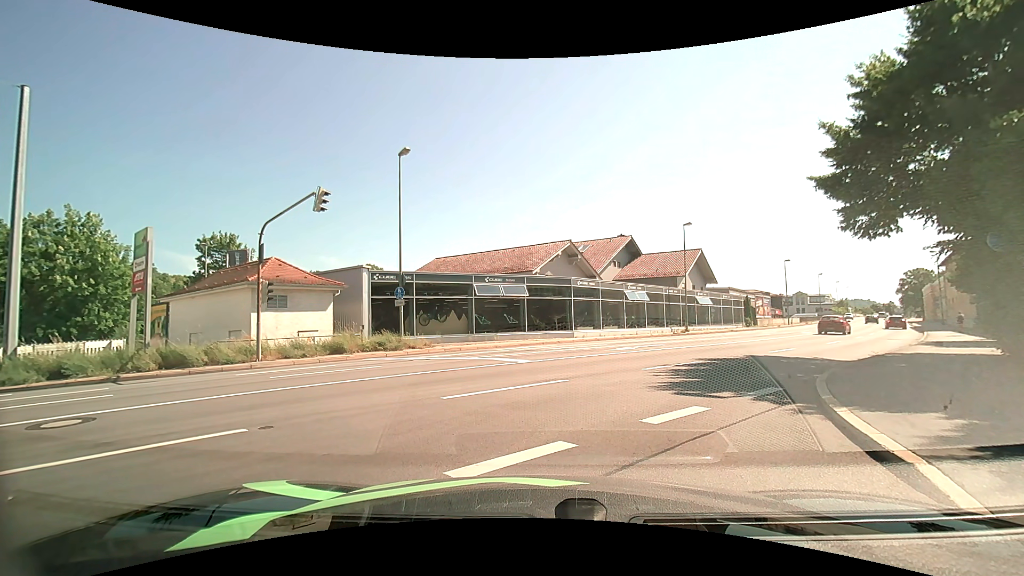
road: tertiary_link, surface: asphalt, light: Day
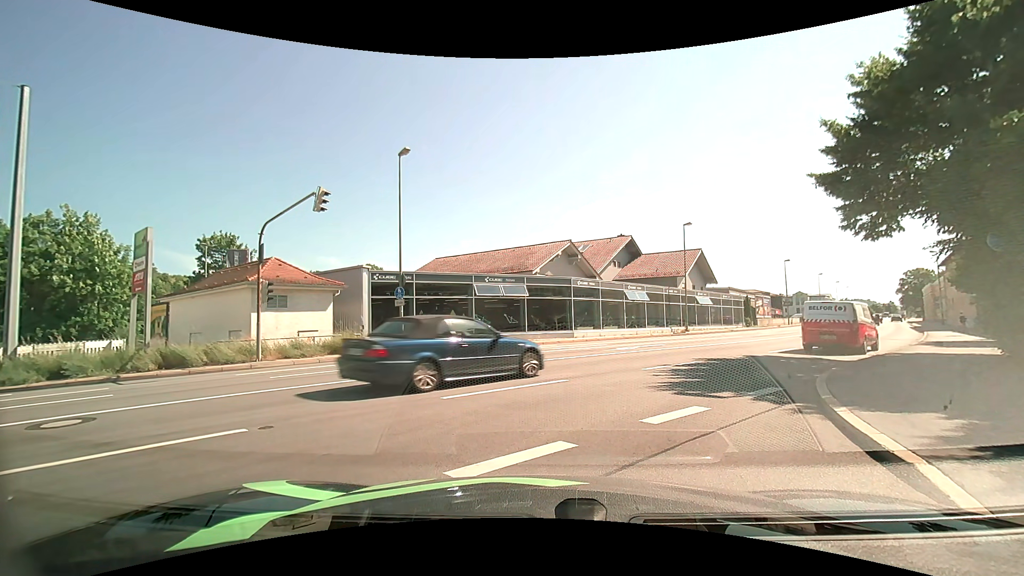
(0.0, 0.0) m; 0°
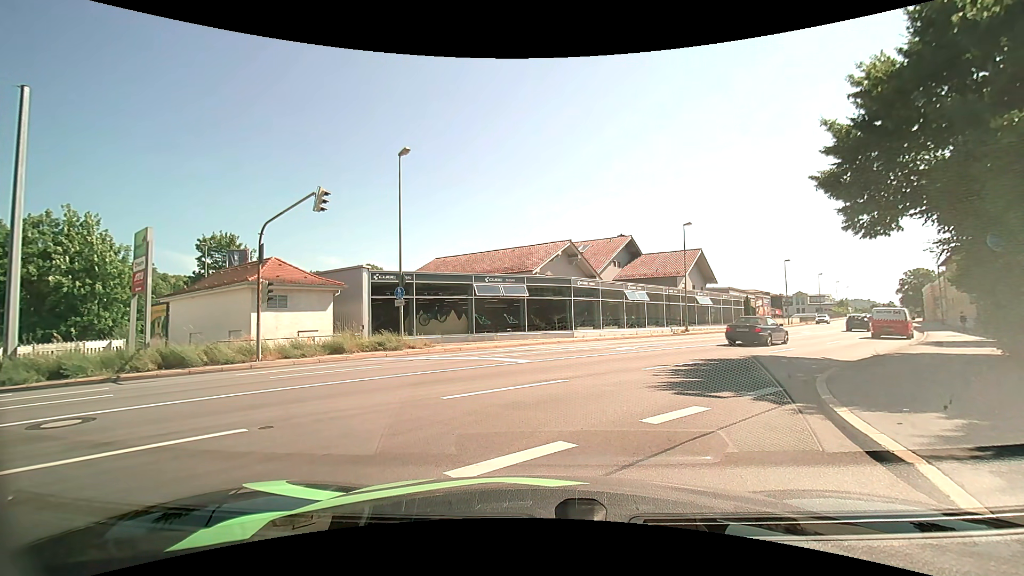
(0.0, 0.0) m; 0°
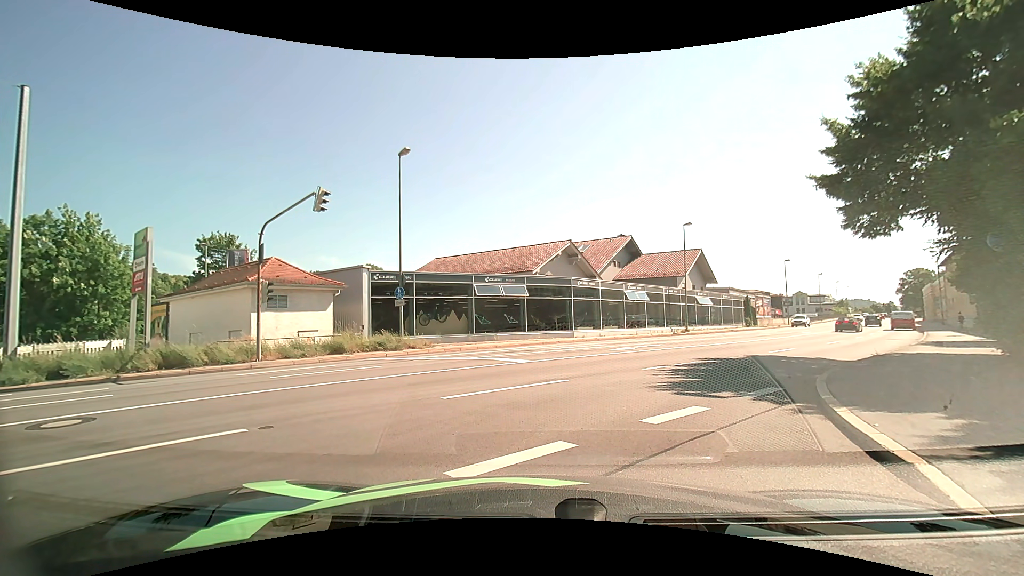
(0.0, 0.0) m; 0°
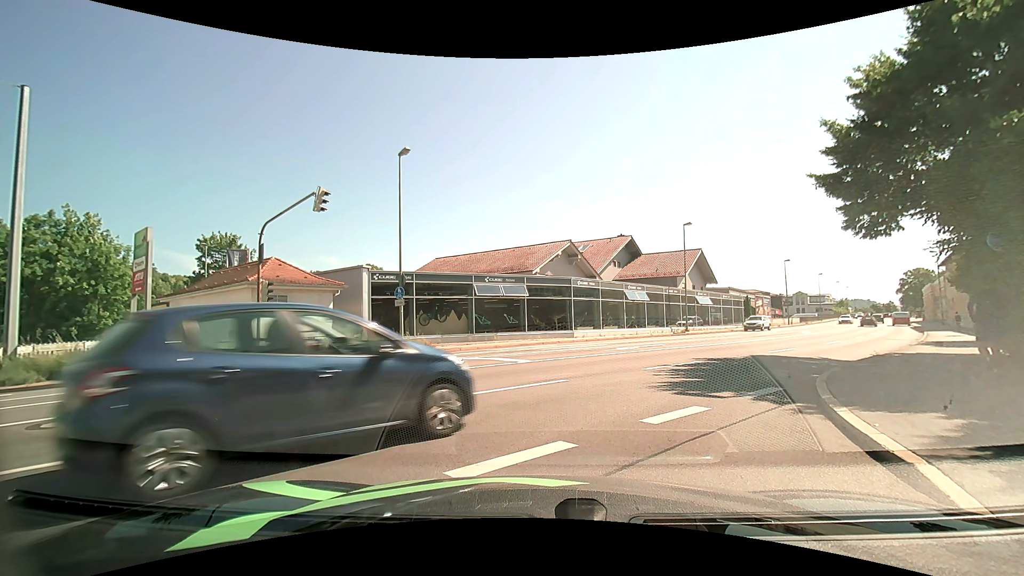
(0.0, 0.0) m; 0°
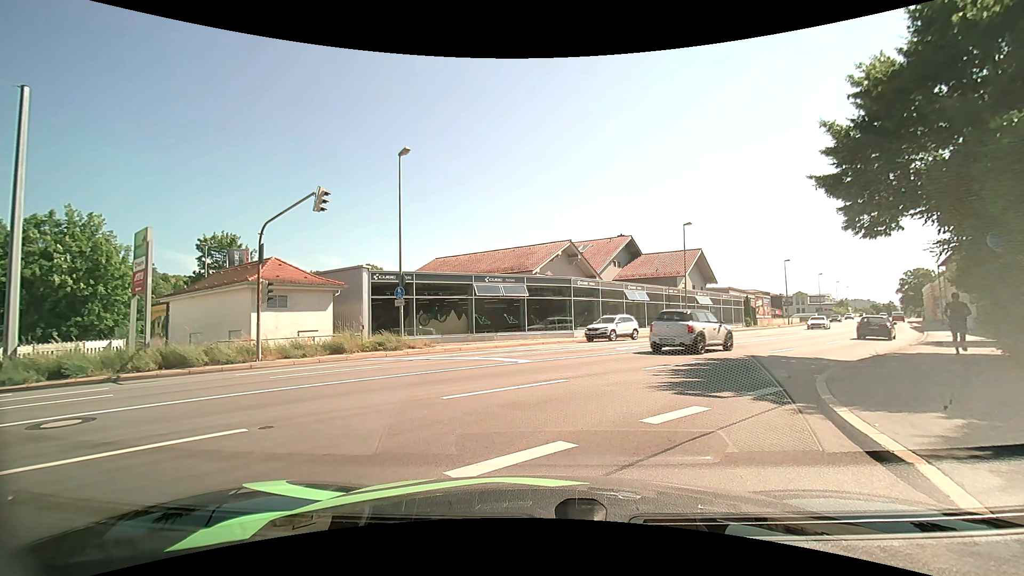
(0.0, 0.0) m; 0°
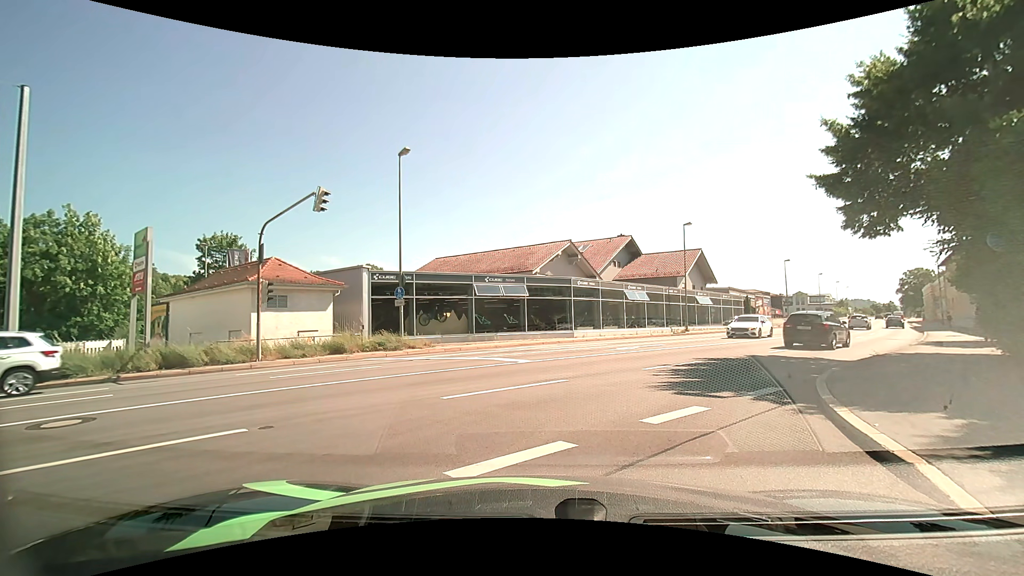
(0.0, 0.0) m; 0°
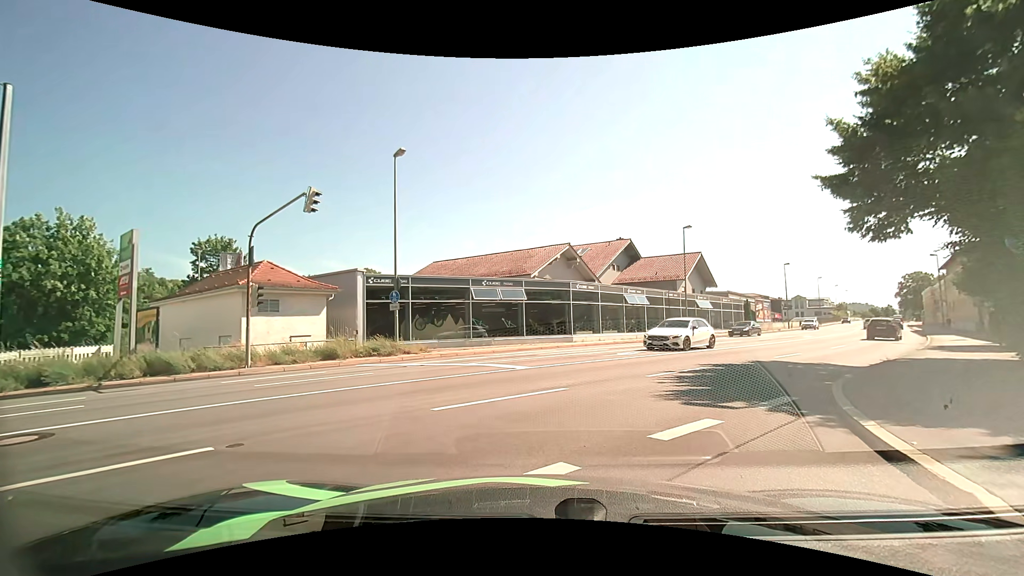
(0.0, +0.6) m; +2°
(+2, +10) (+7, +18) (+13, +26) (+19, +34) (+24, +43) (+30, +51) (+35, +59) (+40, +68) (+45, +77) (+51, +85) m
